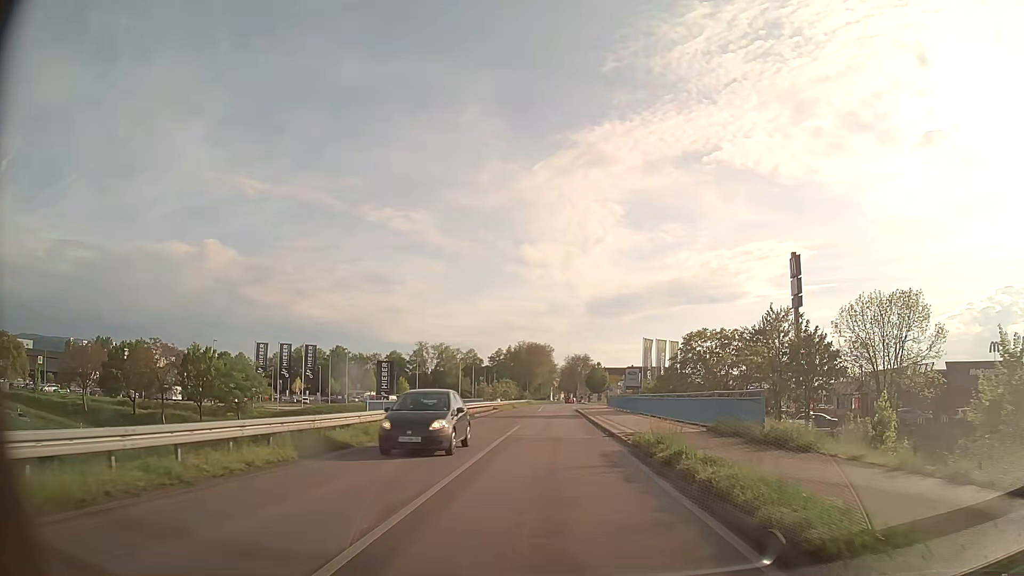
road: tertiary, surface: asphalt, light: Day
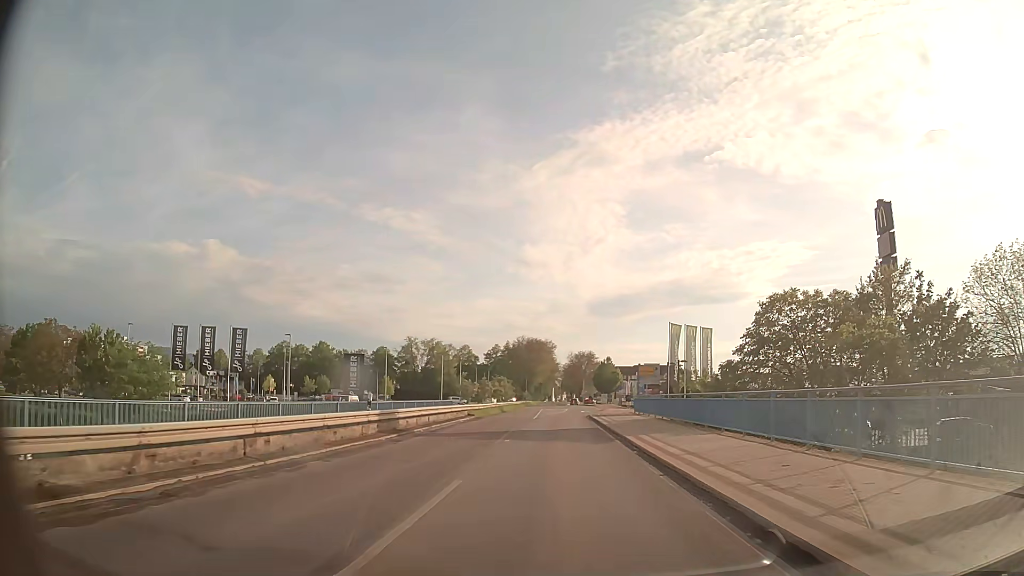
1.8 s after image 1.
(-0.1, +19.8) m; 0°
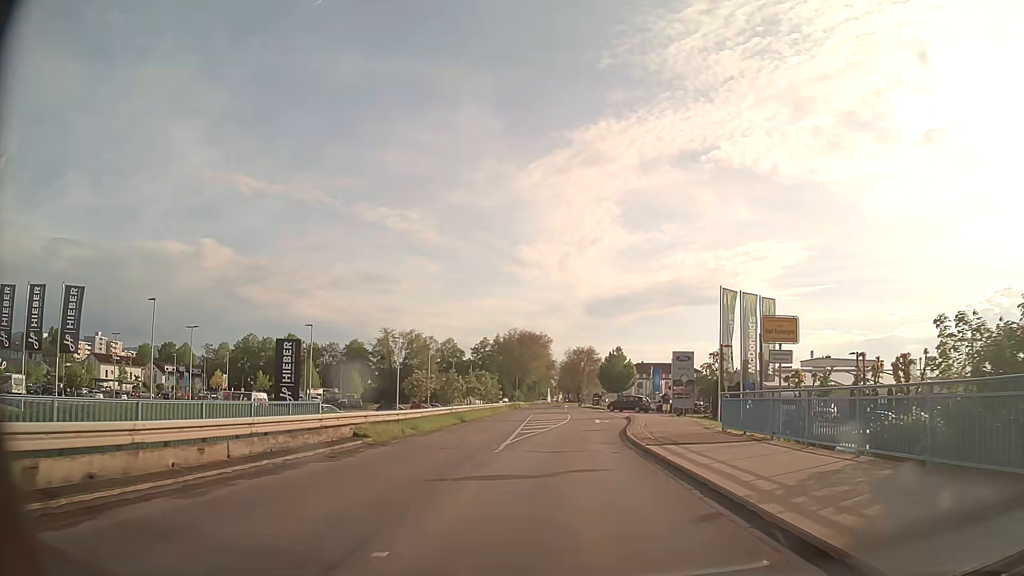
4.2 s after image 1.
(+0.1, +24.3) m; 0°
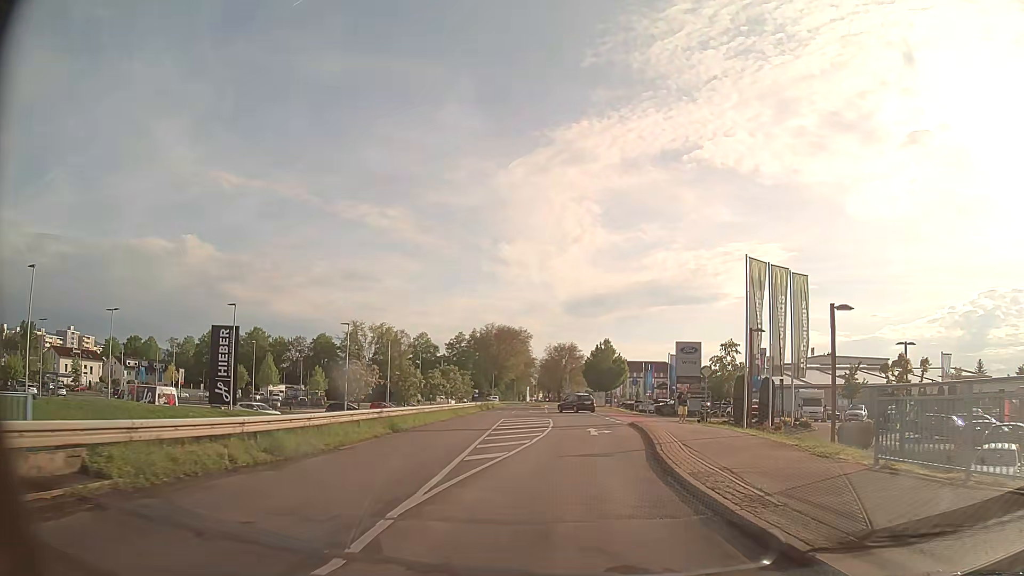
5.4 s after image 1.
(+0.1, +11.4) m; +2°
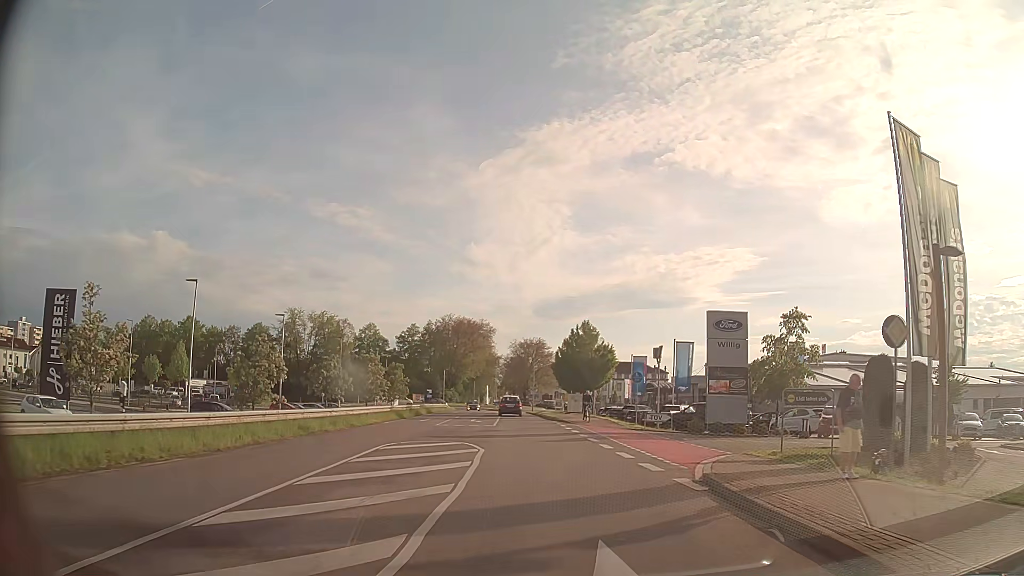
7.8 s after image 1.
(+0.7, +21.6) m; +3°
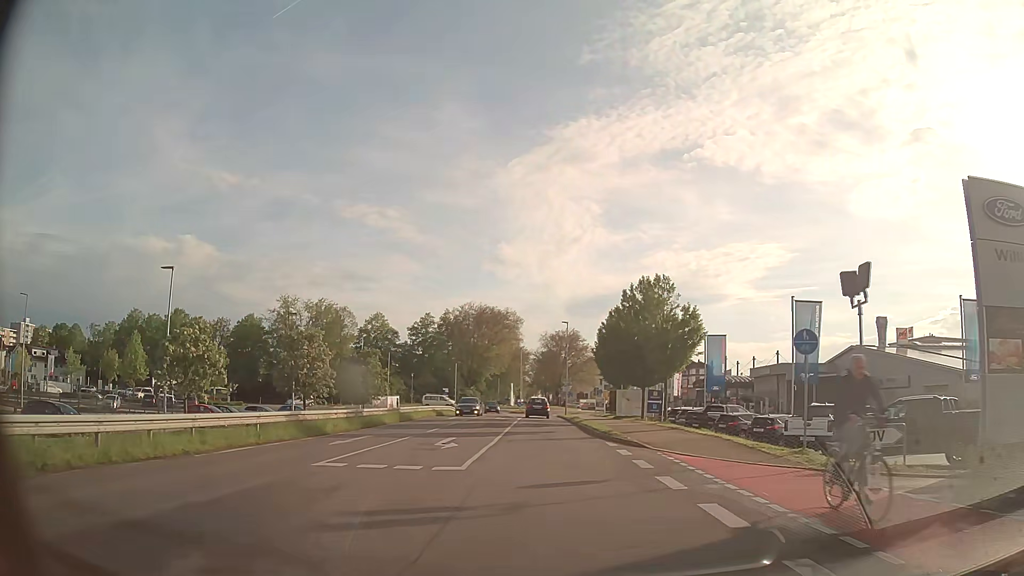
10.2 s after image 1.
(-0.5, +20.8) m; -3°
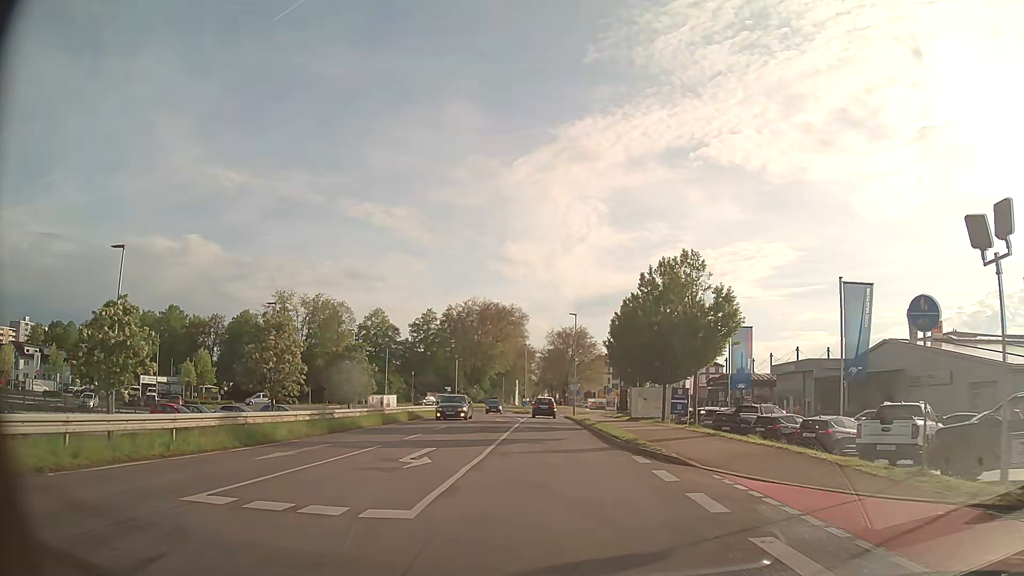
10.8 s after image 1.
(0.0, +5.1) m; 0°
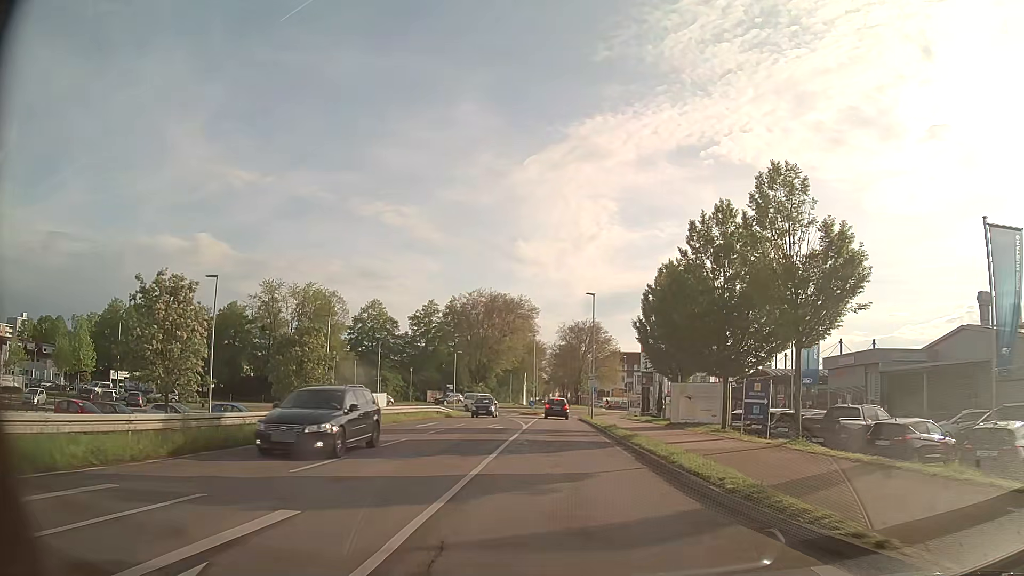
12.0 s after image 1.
(-0.1, +10.2) m; -1°
